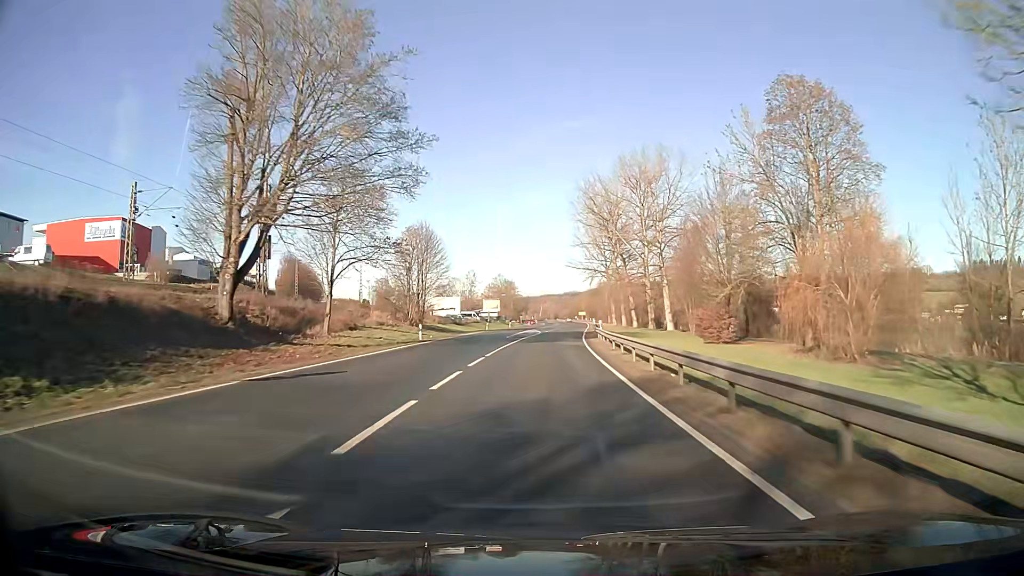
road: primary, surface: asphalt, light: Day
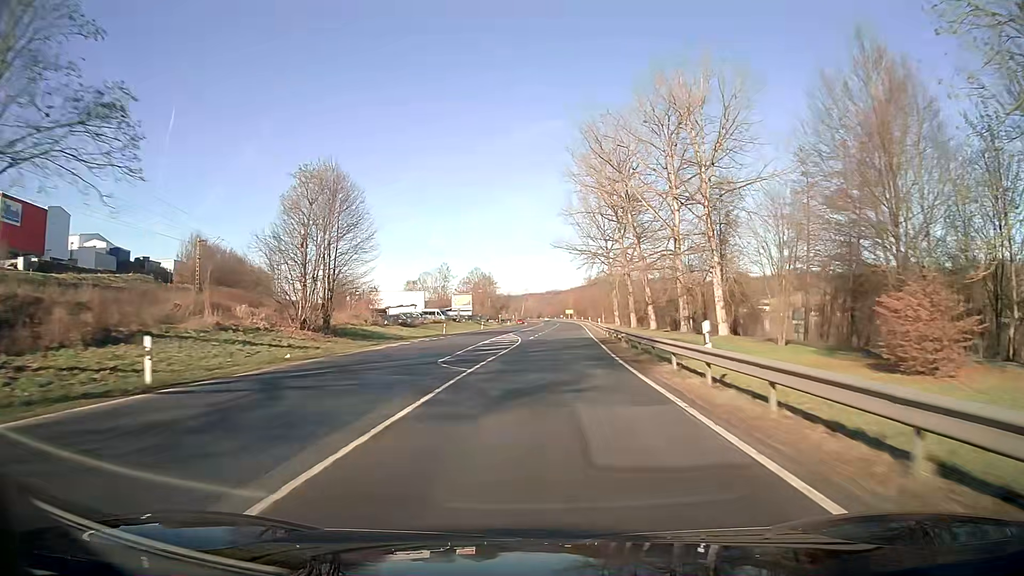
(+0.4, +29.0) m; +1°
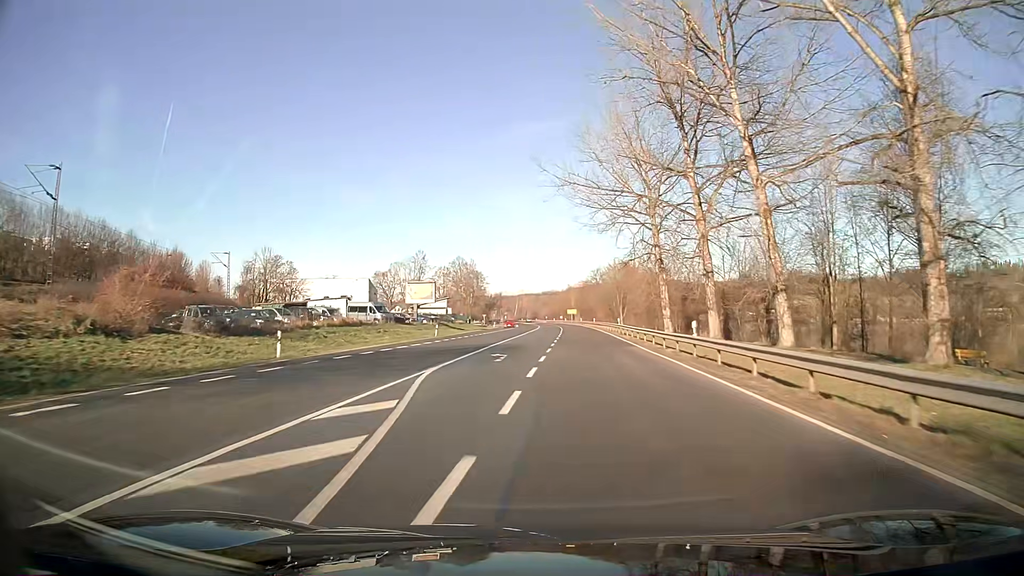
(+0.3, +41.5) m; 0°
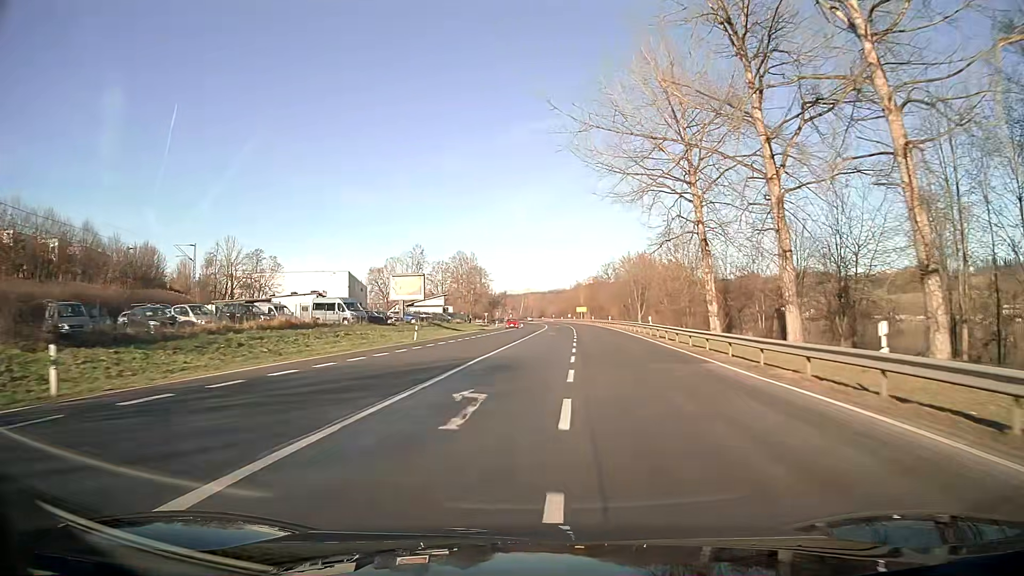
(0.0, +13.3) m; 0°
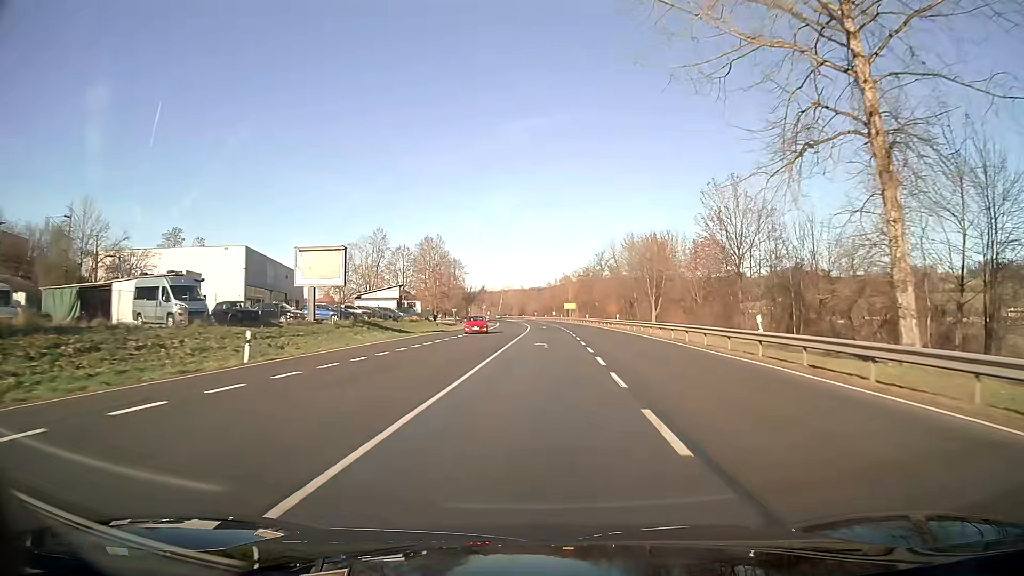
(+0.2, +25.8) m; +1°
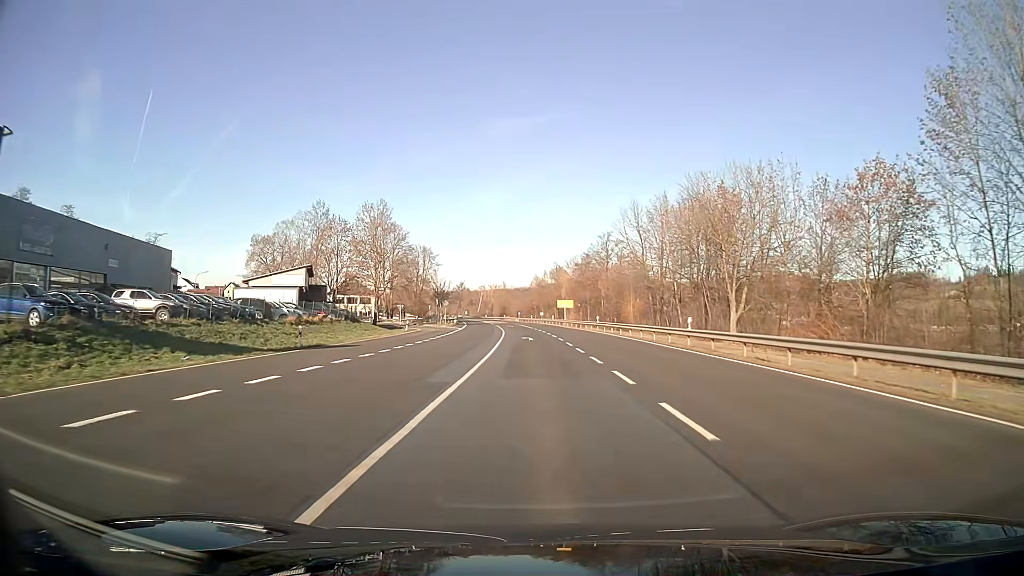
(+0.4, +34.8) m; +1°
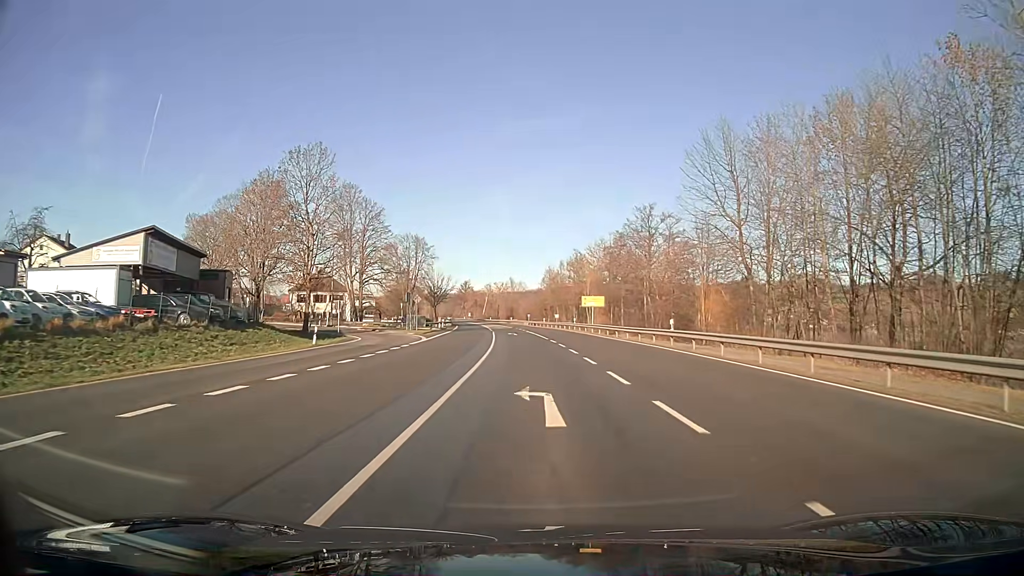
(-0.2, +29.1) m; -1°
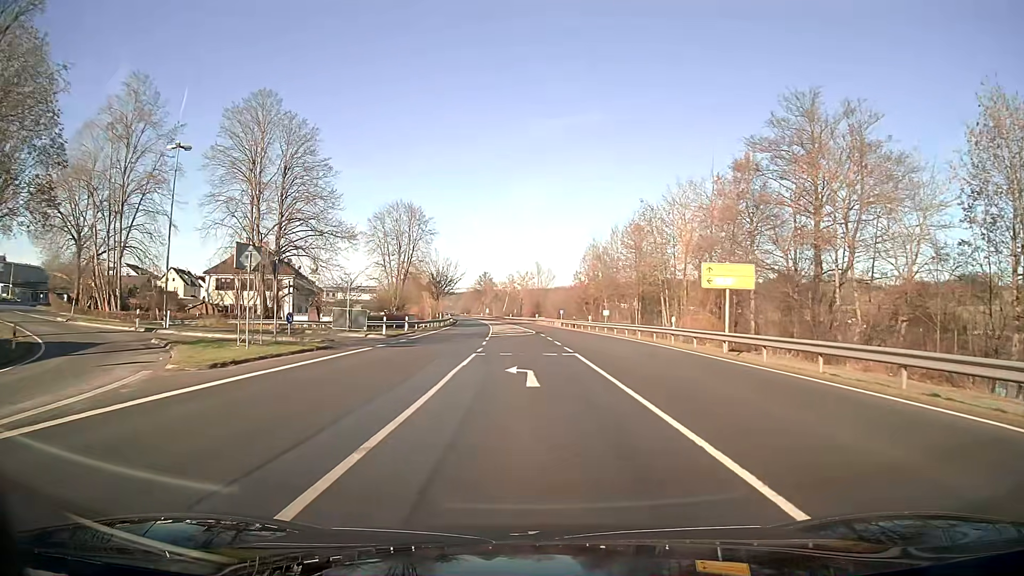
(-0.8, +40.2) m; -2°
(0, +10) (-1, +20) (-4, +29) (-12, +35) (-22, +37) (-32, +38) (-41, +41) (-49, +47) (-55, +55) (-58, +65) m
